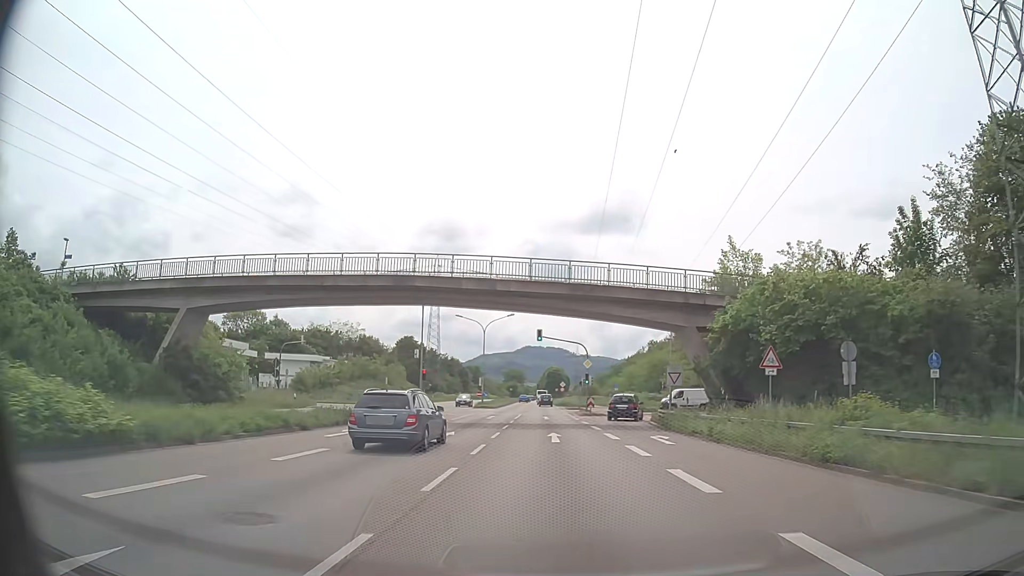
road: trunk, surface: asphalt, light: Day
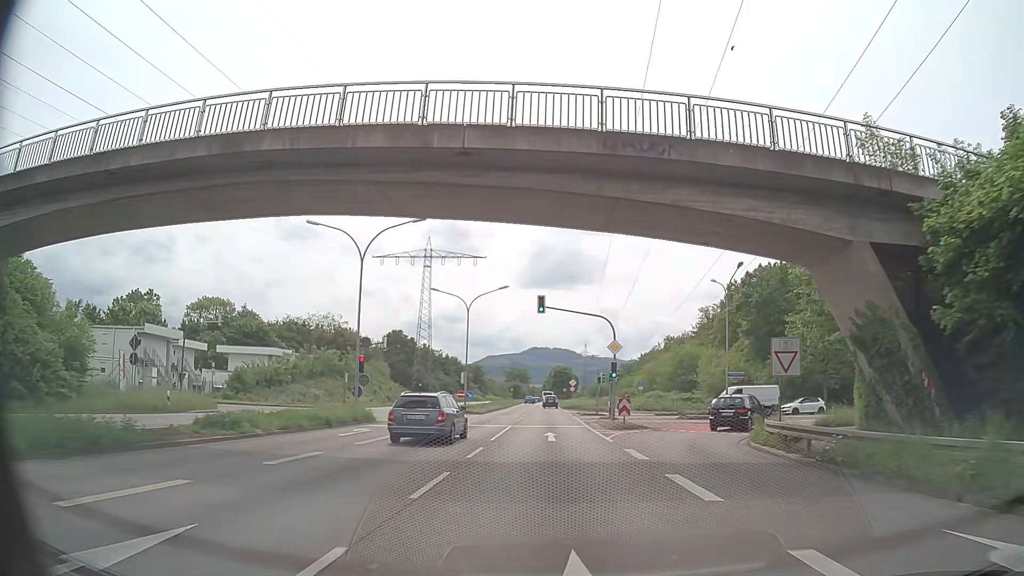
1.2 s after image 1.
(-0.1, +18.7) m; -1°
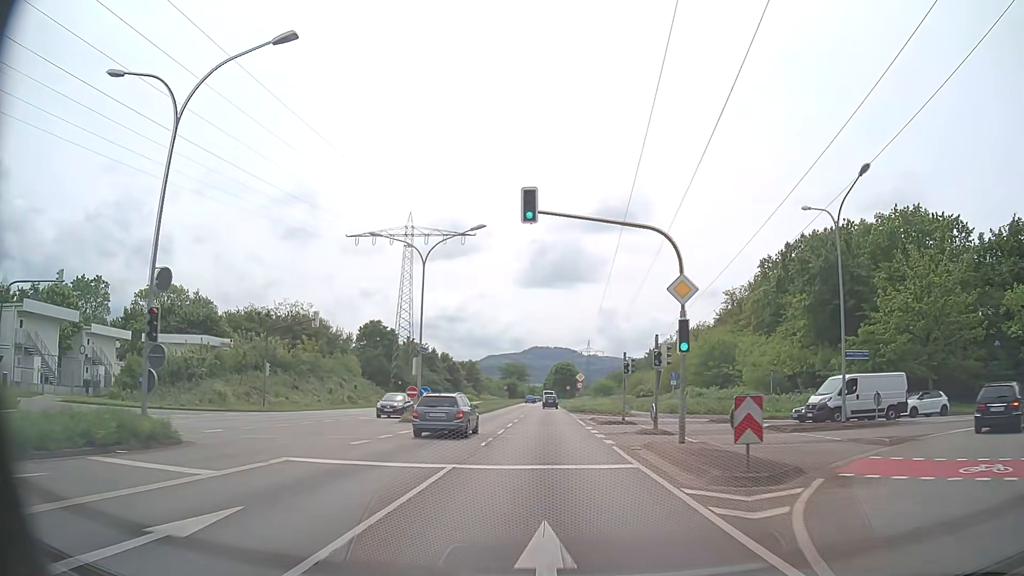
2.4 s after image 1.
(-0.1, +18.6) m; 0°
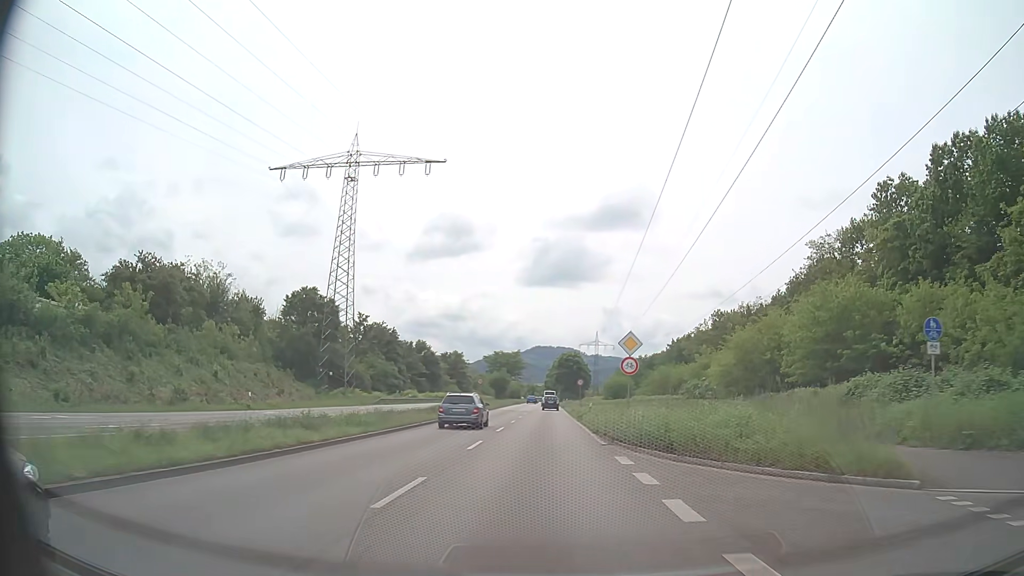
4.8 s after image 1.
(-0.1, +37.0) m; 0°
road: primary
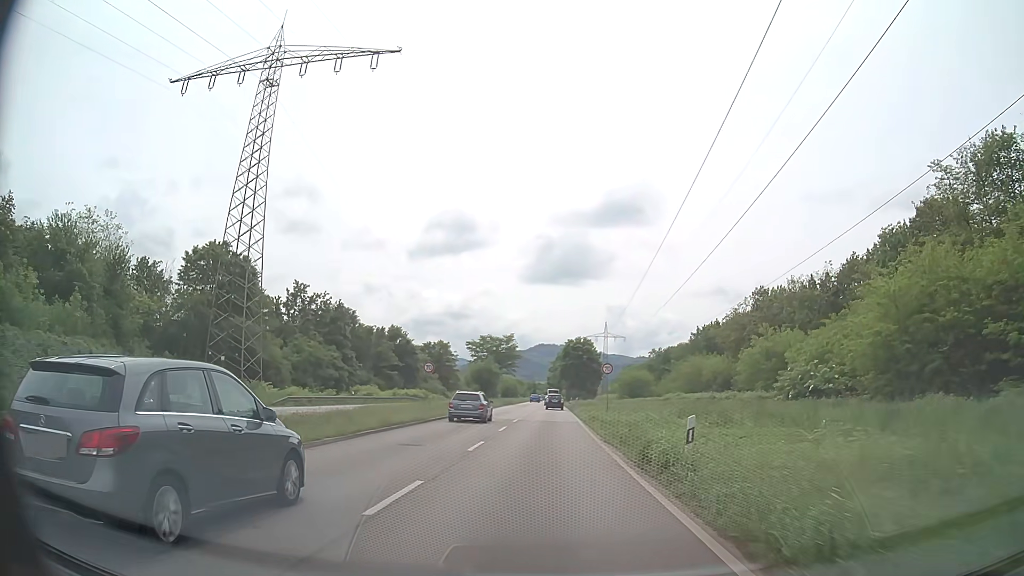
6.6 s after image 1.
(0.0, +27.5) m; 0°
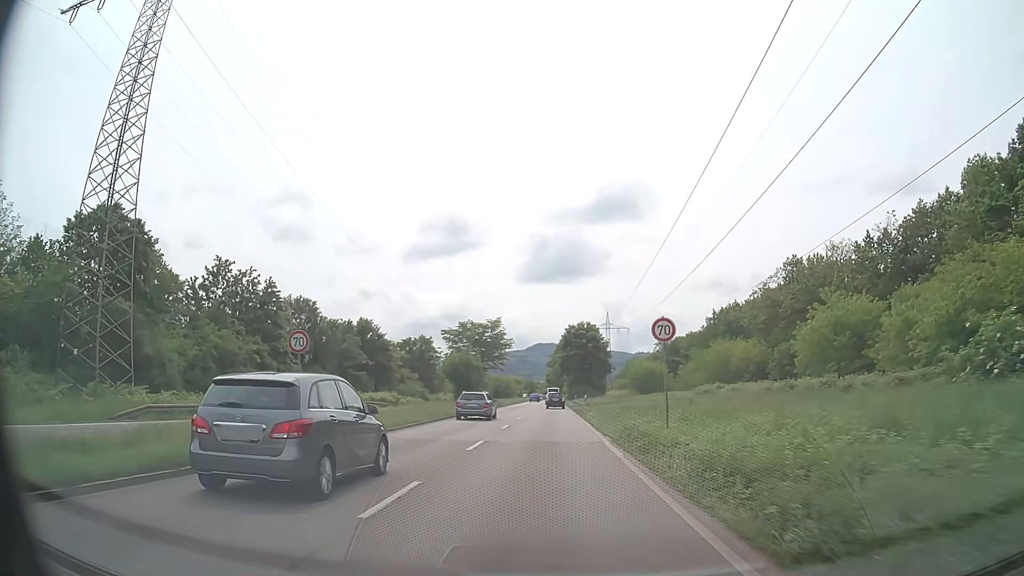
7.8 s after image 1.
(0.0, +18.3) m; 0°
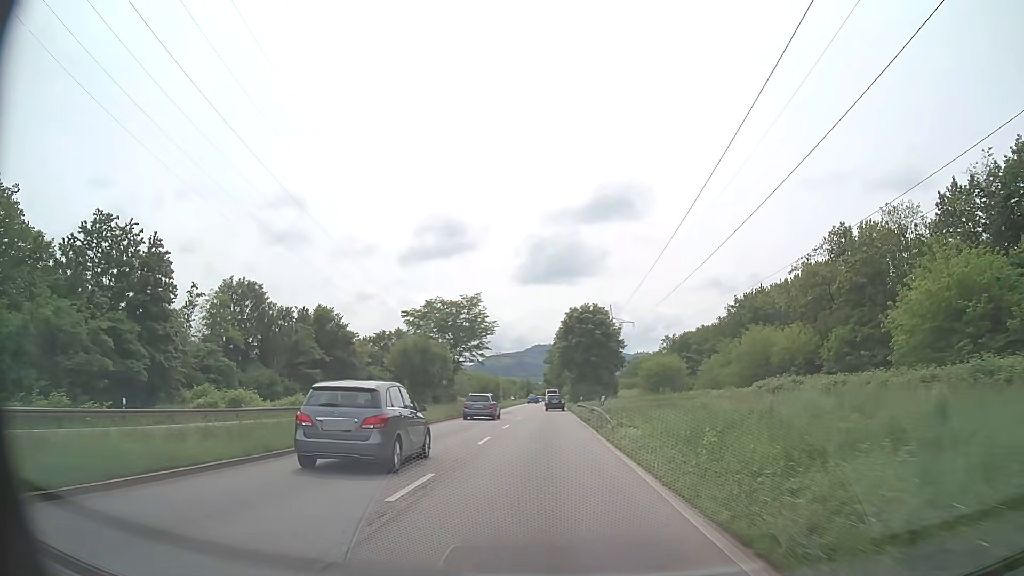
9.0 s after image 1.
(0.0, +18.1) m; 0°
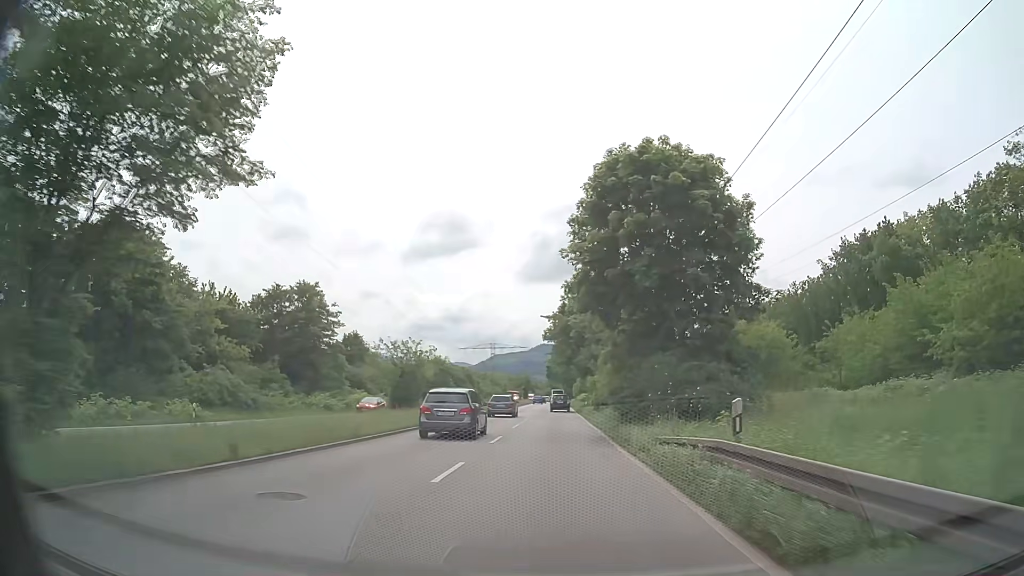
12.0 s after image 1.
(-0.2, +44.4) m; 0°
(0, +10) (0, +20) (0, +30) (0, +40) (0, +50) (0, +60) (0, +70) (0, +80) (0, +90) (0, +100) m
